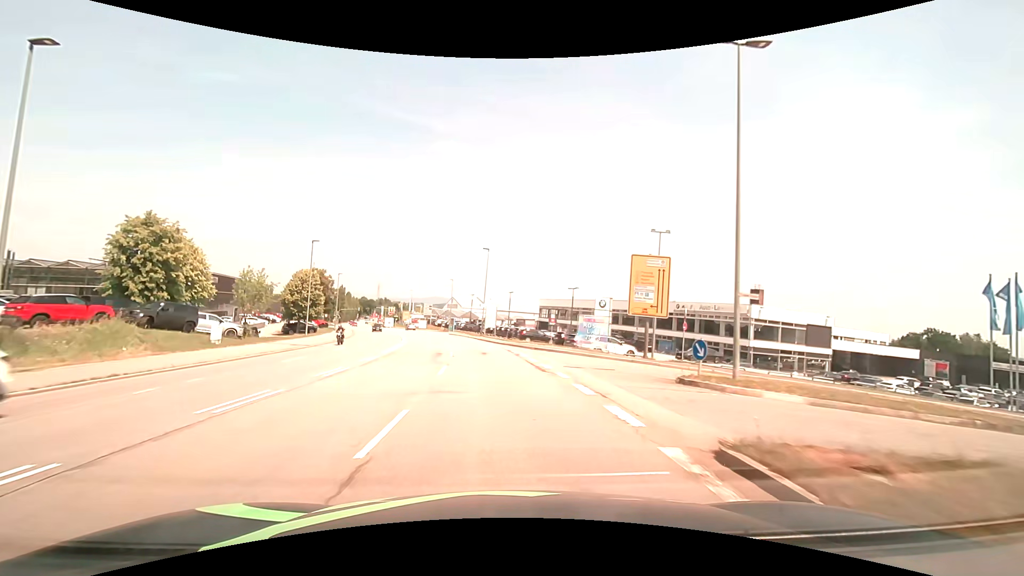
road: secondary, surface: asphalt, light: Day
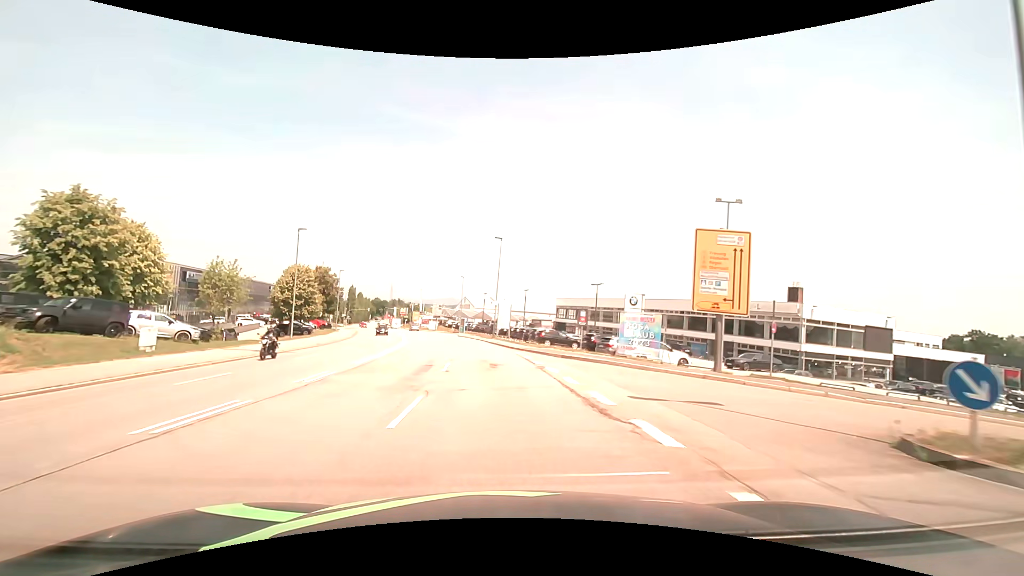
(-0.1, +7.7) m; -2°
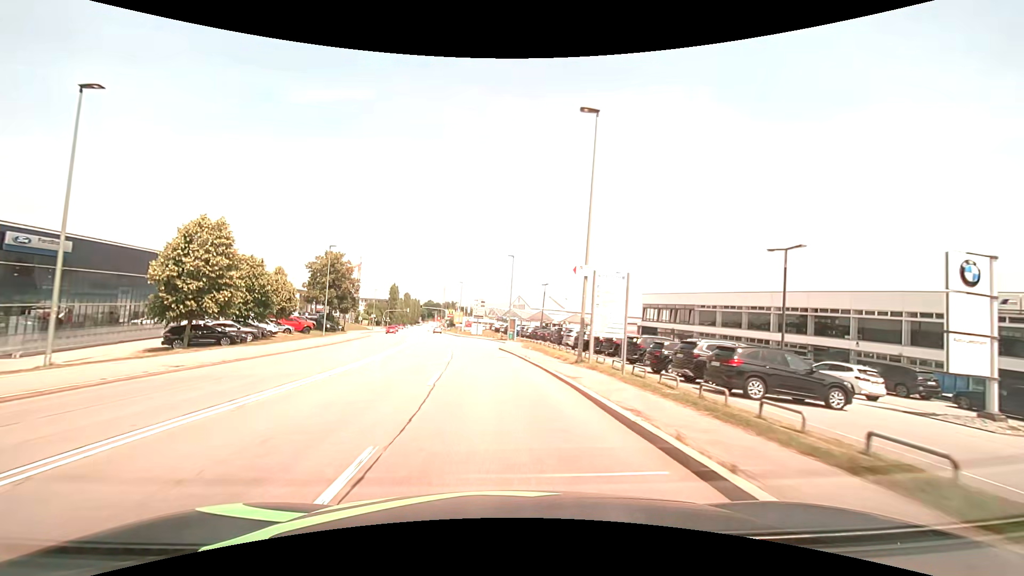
(-1.8, +30.6) m; -6°
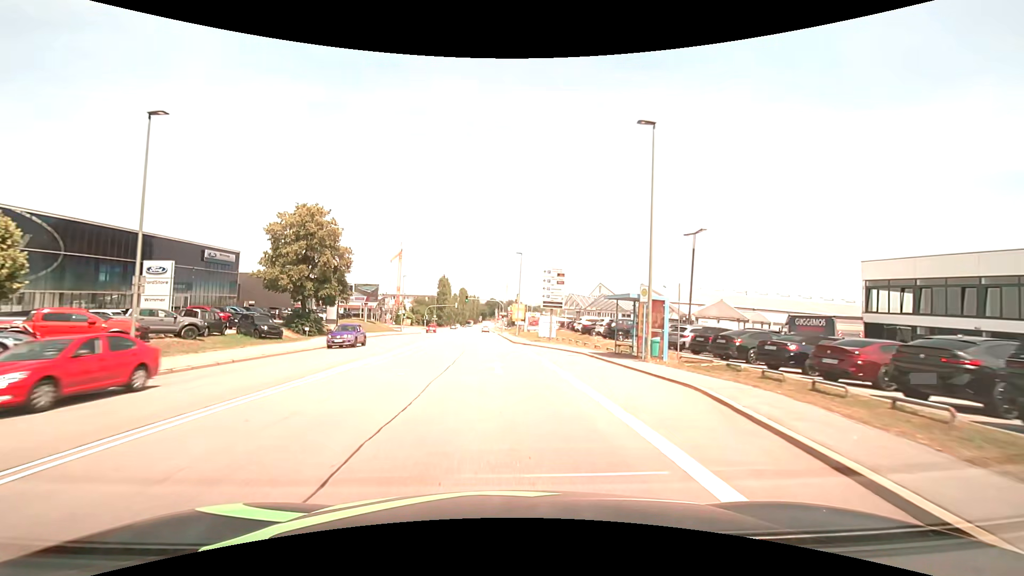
(-2.6, +38.2) m; -7°
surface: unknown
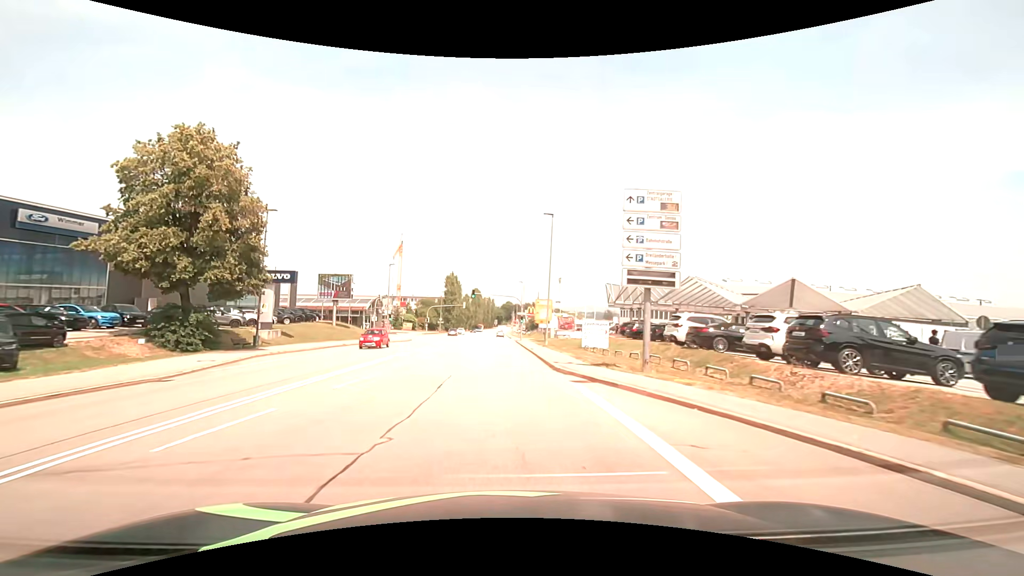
(-0.4, +23.0) m; -2°
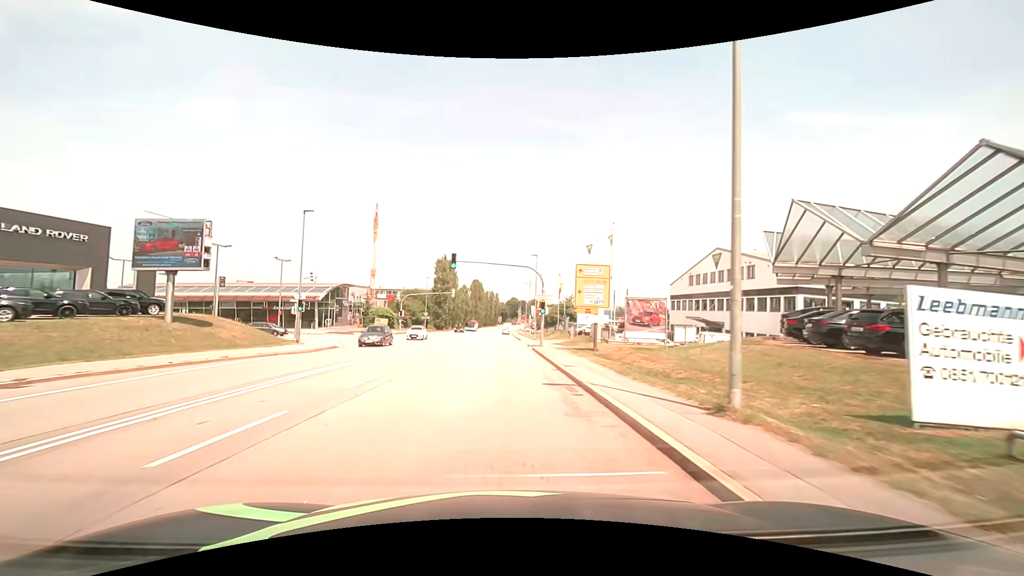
(-0.2, +30.7) m; -1°
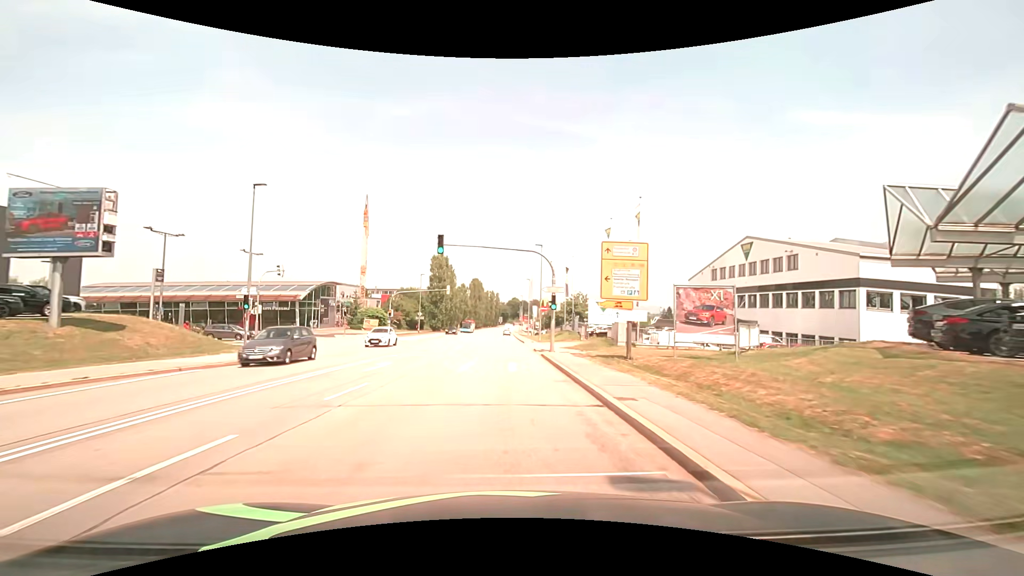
(0.0, +7.7) m; 0°
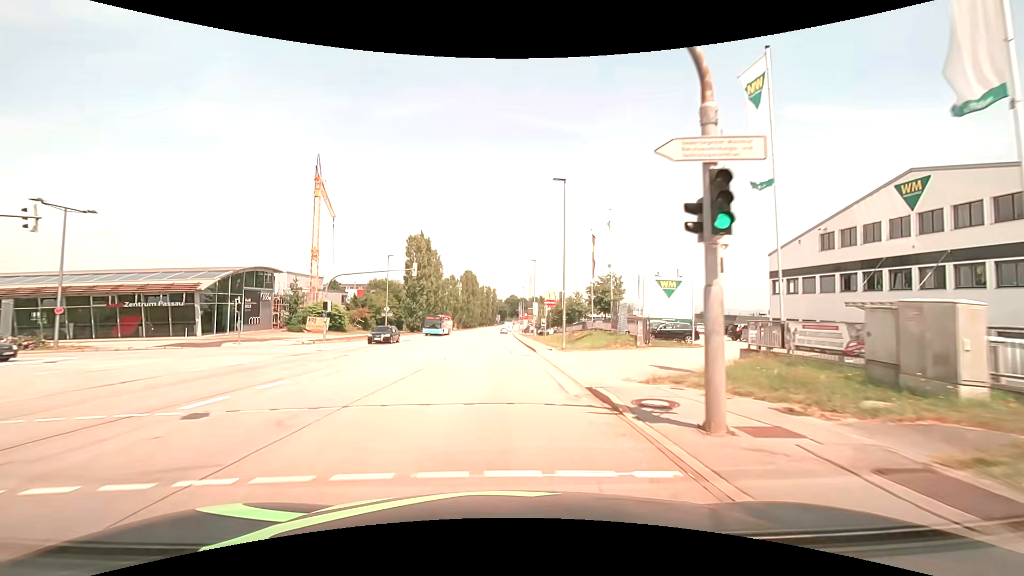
(0.0, +22.9) m; 0°
(0, +10) (0, +20) (0, +30) (0, +40) (0, +50) (0, +60) (0, +70) (0, +80) (0, +90) (0, +100) m
